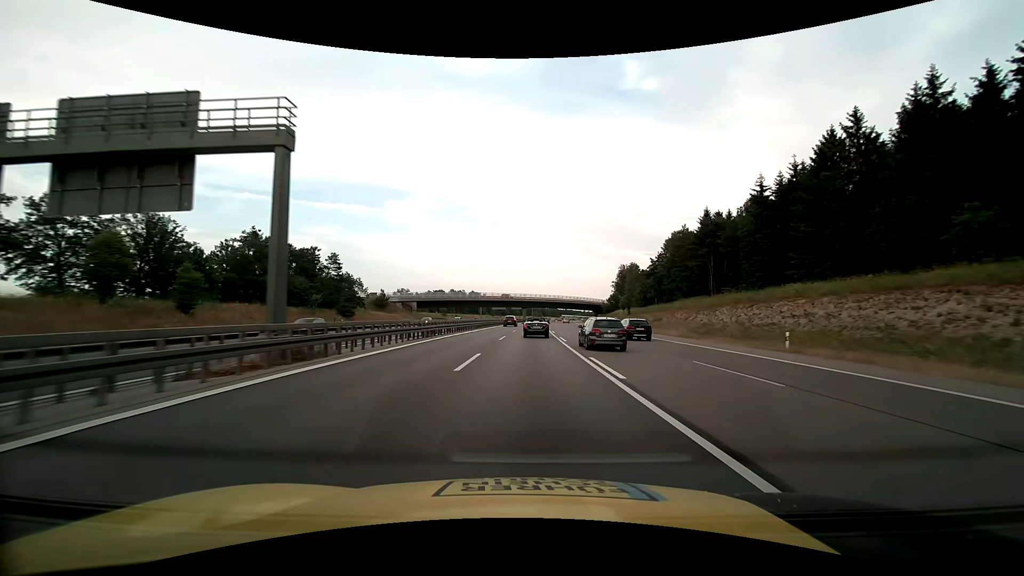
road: motorway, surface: asphalt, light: Day
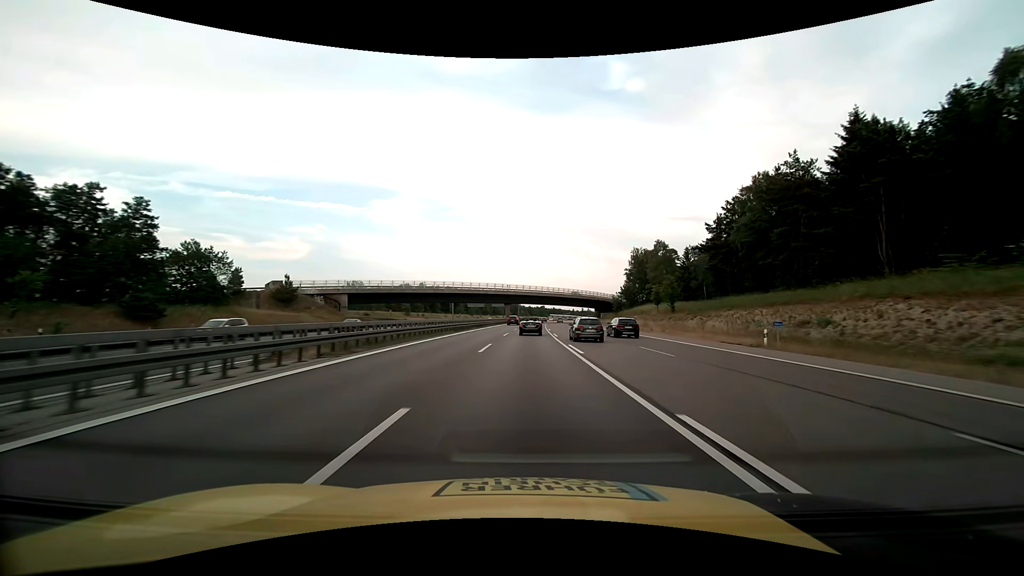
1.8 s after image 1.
(+0.4, +47.3) m; +1°
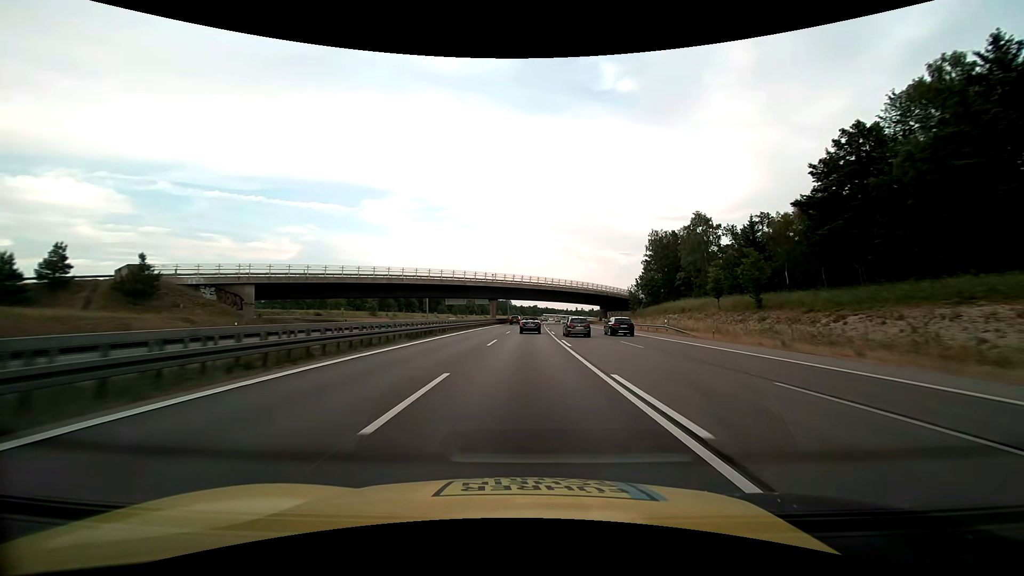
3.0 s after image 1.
(+0.3, +31.5) m; +1°
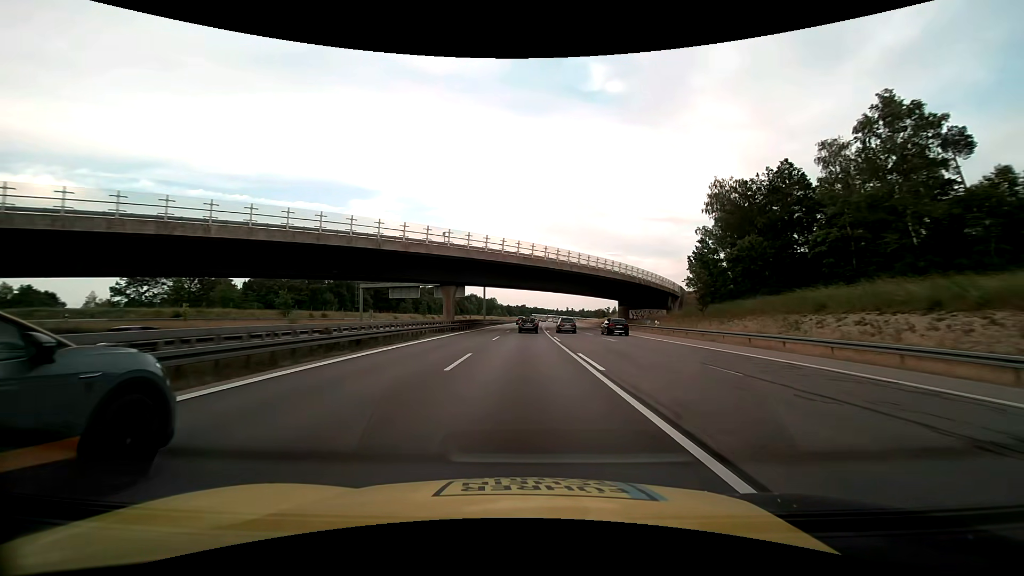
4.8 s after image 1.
(+0.8, +47.4) m; +2°
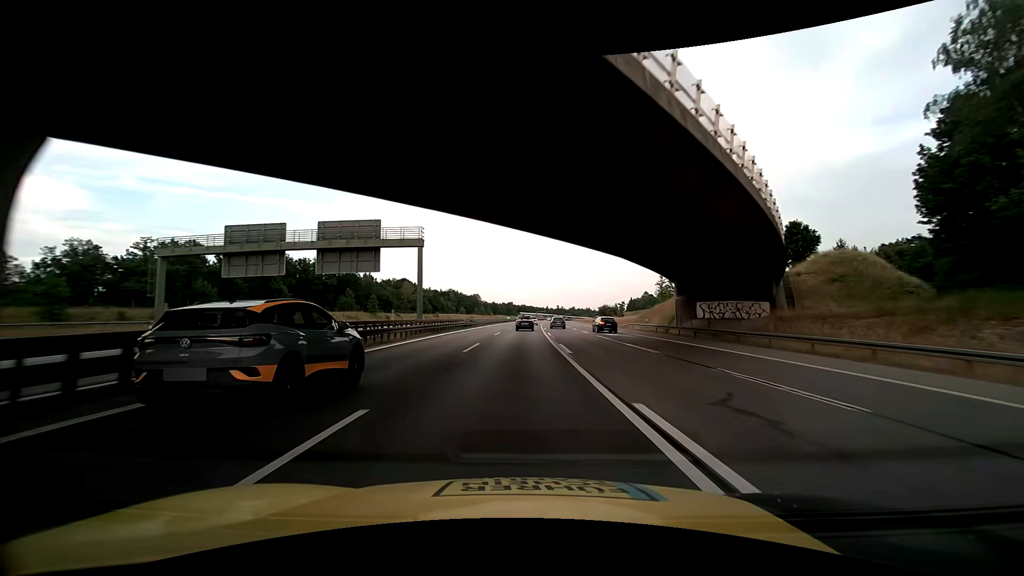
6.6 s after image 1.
(+0.6, +47.4) m; +2°
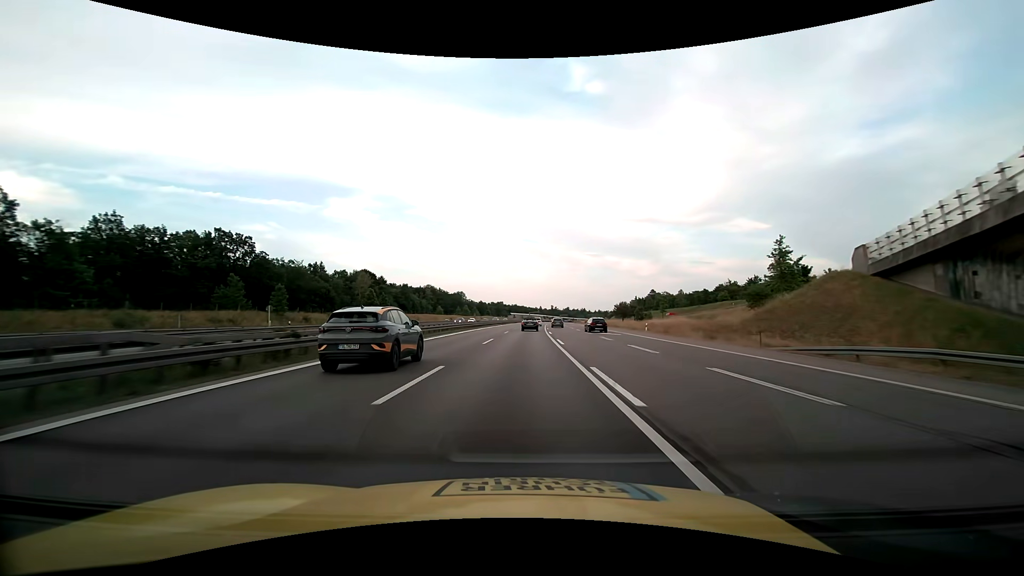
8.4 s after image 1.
(0.0, +47.5) m; 0°
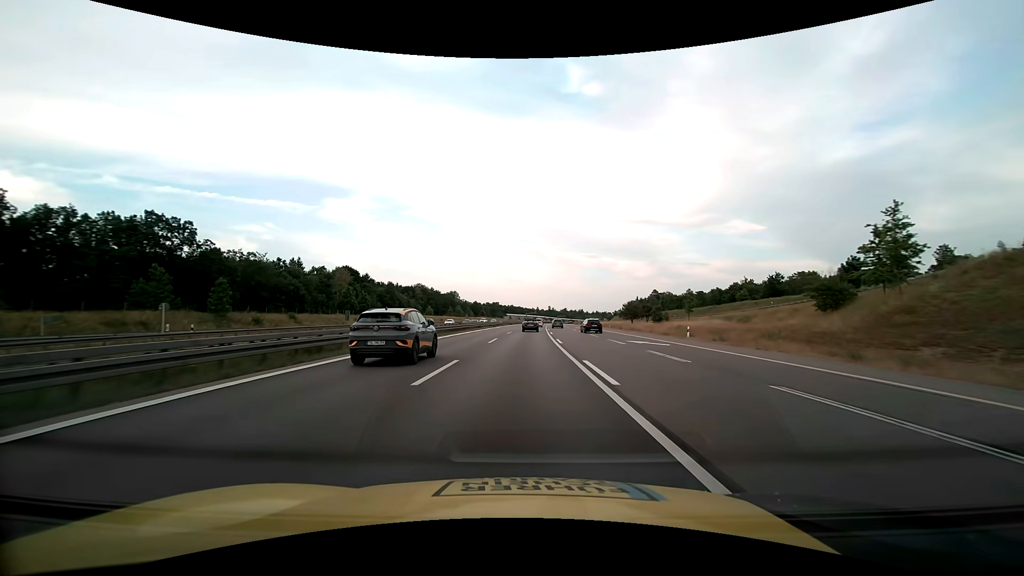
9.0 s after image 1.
(+0.1, +15.8) m; +1°
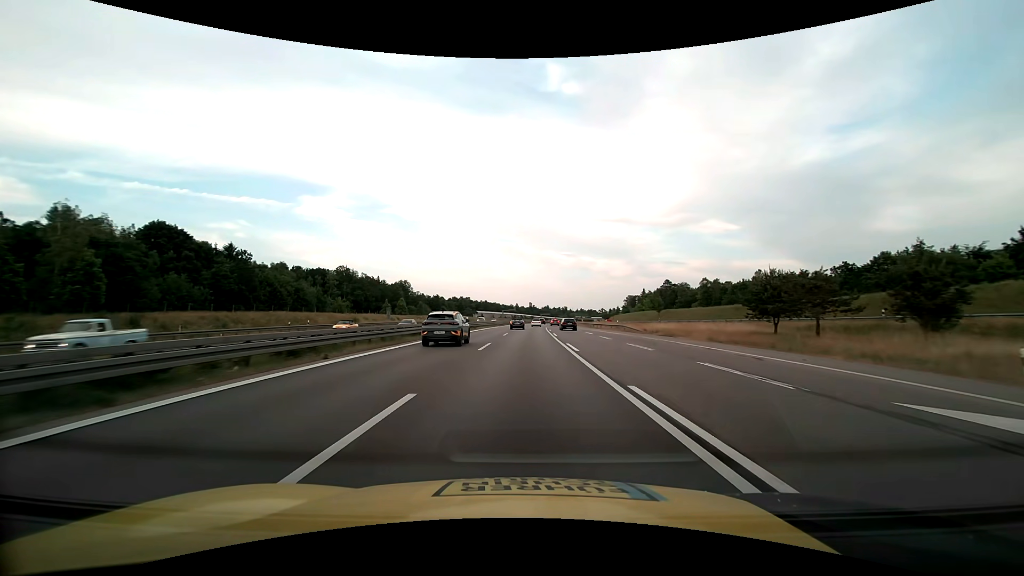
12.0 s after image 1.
(+1.8, +79.2) m; +3°
(0, +10) (0, +20) (0, +30) (0, +40) (+1, +50) (+1, +60) (+1, +70) (+2, +80) (+2, +90) (+3, +100) m
